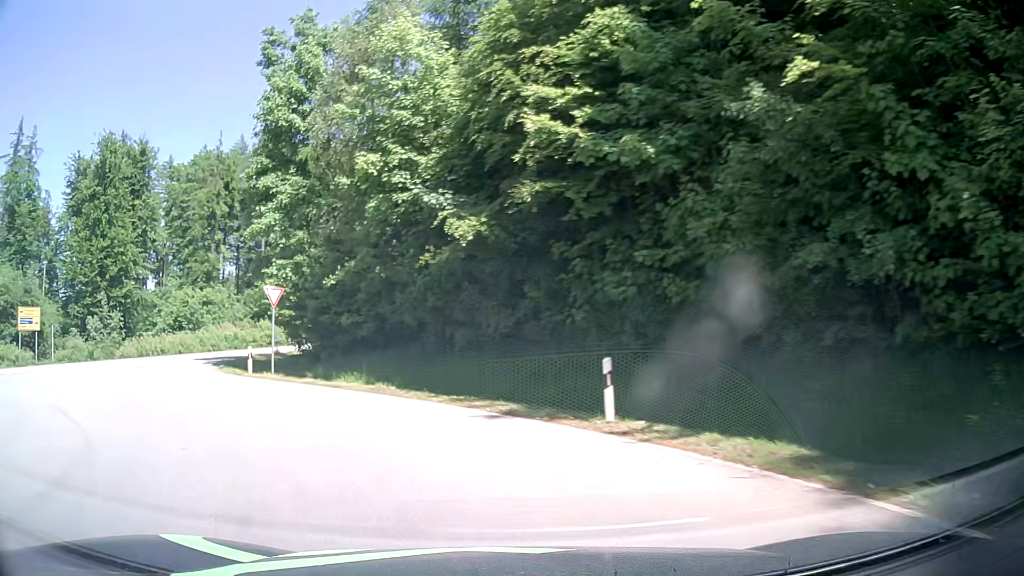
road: tertiary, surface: asphalt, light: Day
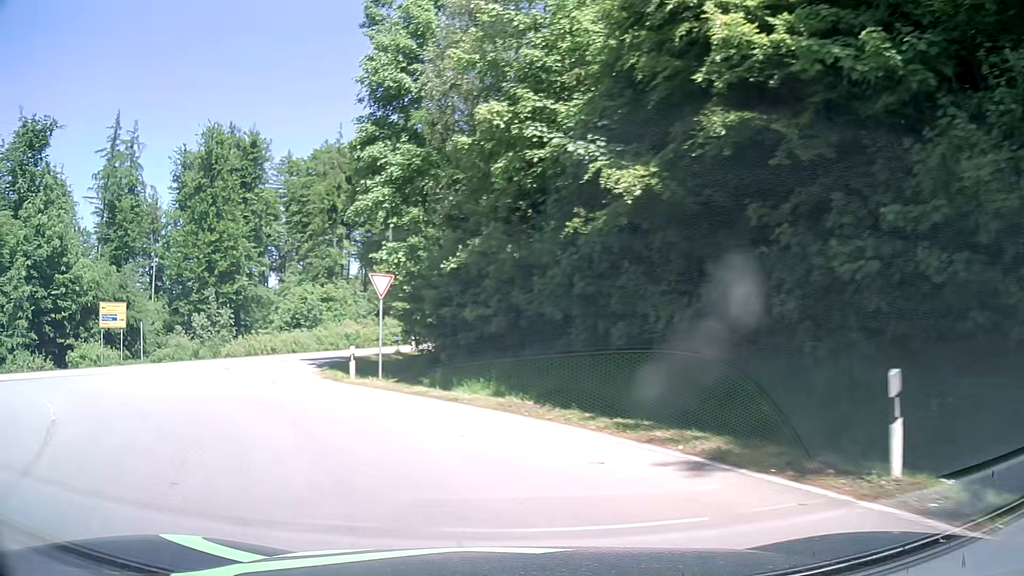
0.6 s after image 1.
(-0.5, +4.7) m; -12°
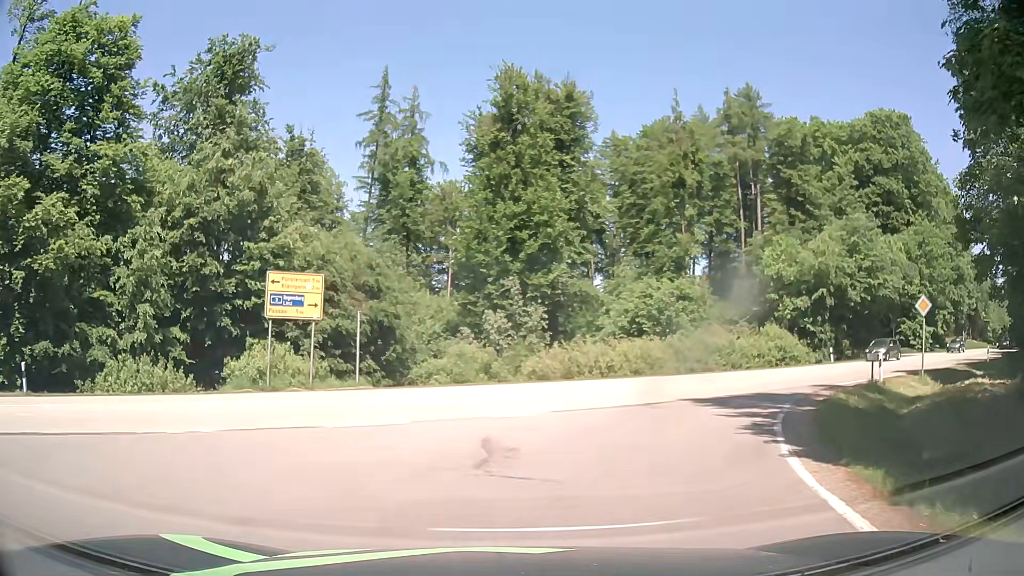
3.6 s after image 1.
(-6.9, +19.4) m; -27°
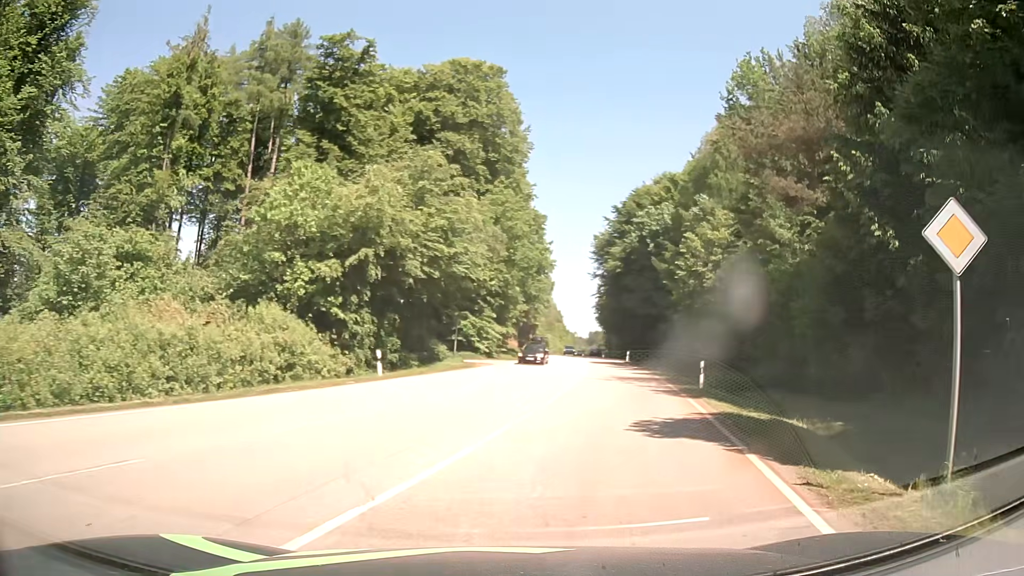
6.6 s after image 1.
(+7.2, +20.2) m; +43°
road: secondary
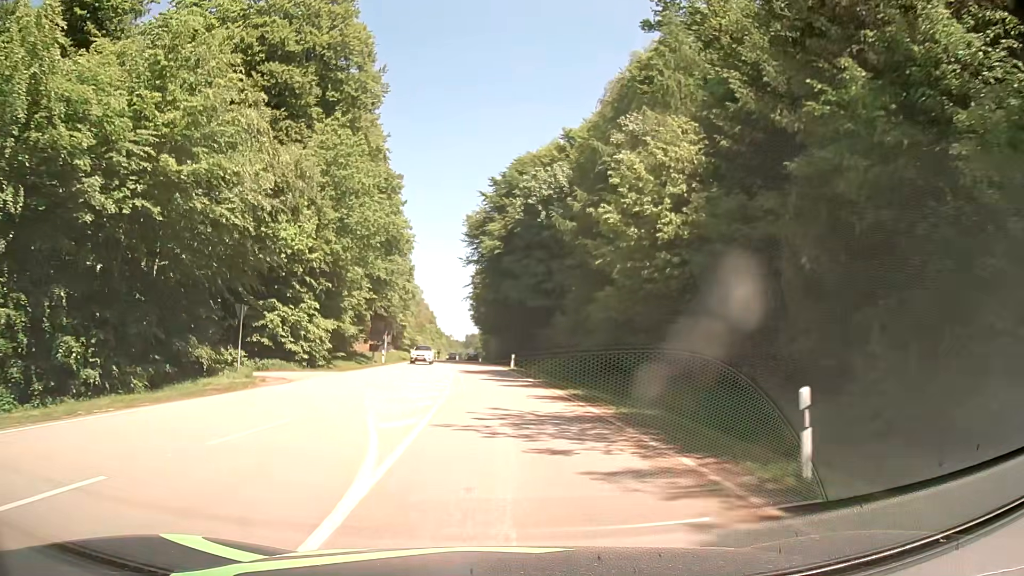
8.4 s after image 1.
(+2.3, +18.2) m; +10°
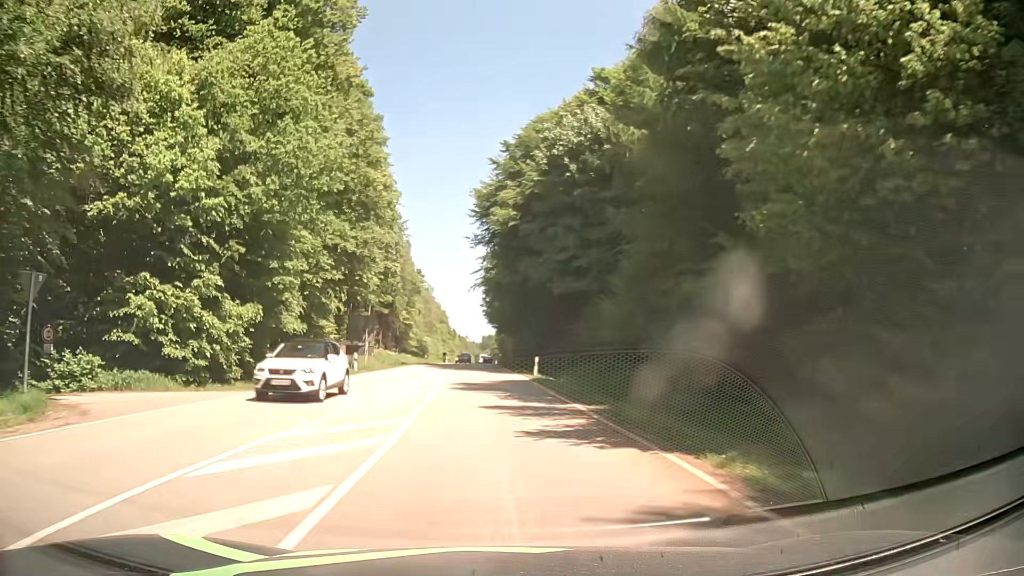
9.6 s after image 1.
(-0.1, +15.2) m; -2°
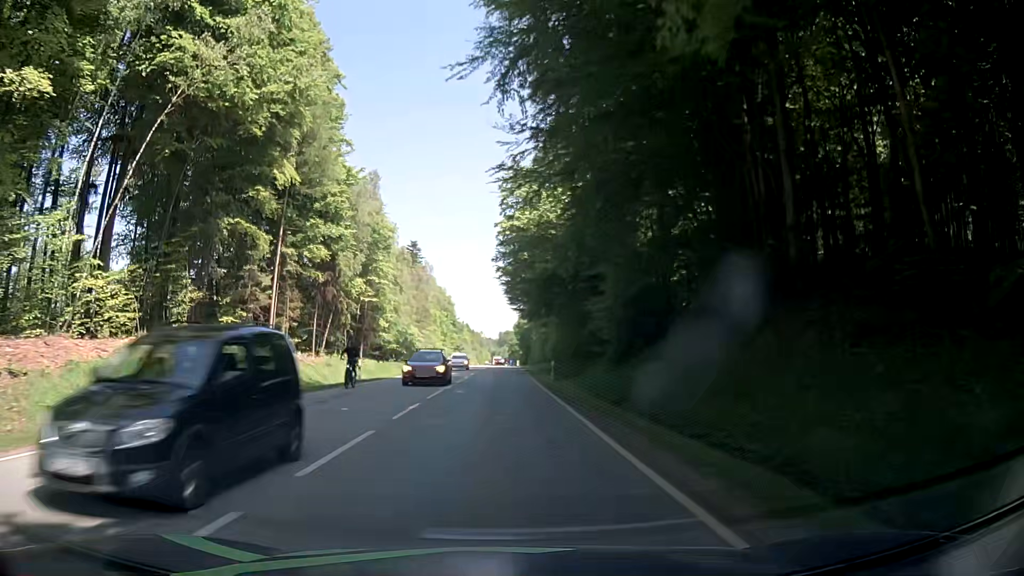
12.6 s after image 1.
(-1.4, +47.9) m; -2°
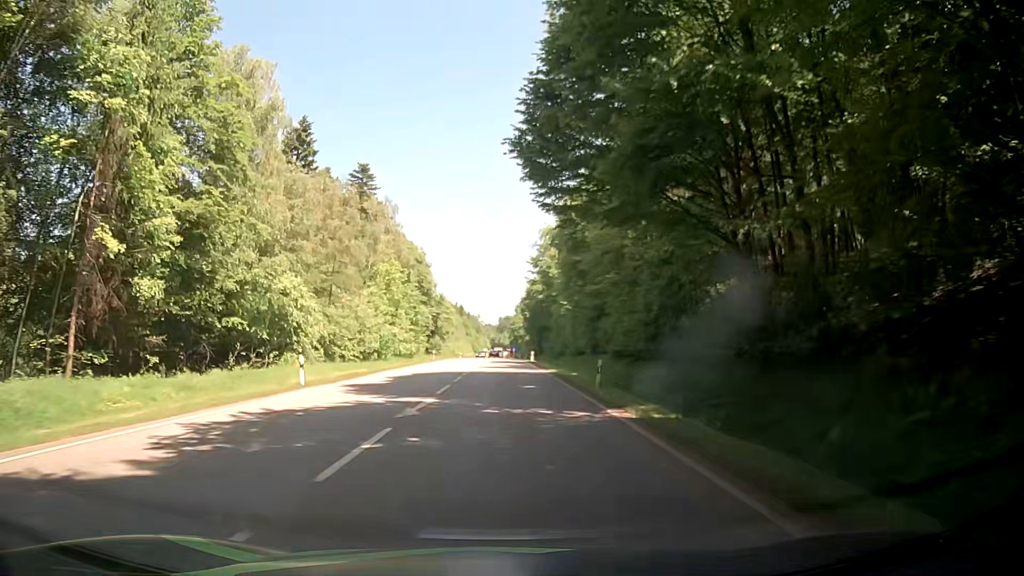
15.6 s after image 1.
(-0.1, +54.5) m; 0°
(0, +10) (0, +20) (0, +30) (0, +40) (0, +50) (0, +60) (0, +70) (0, +80) (0, +90) (0, +100) m
